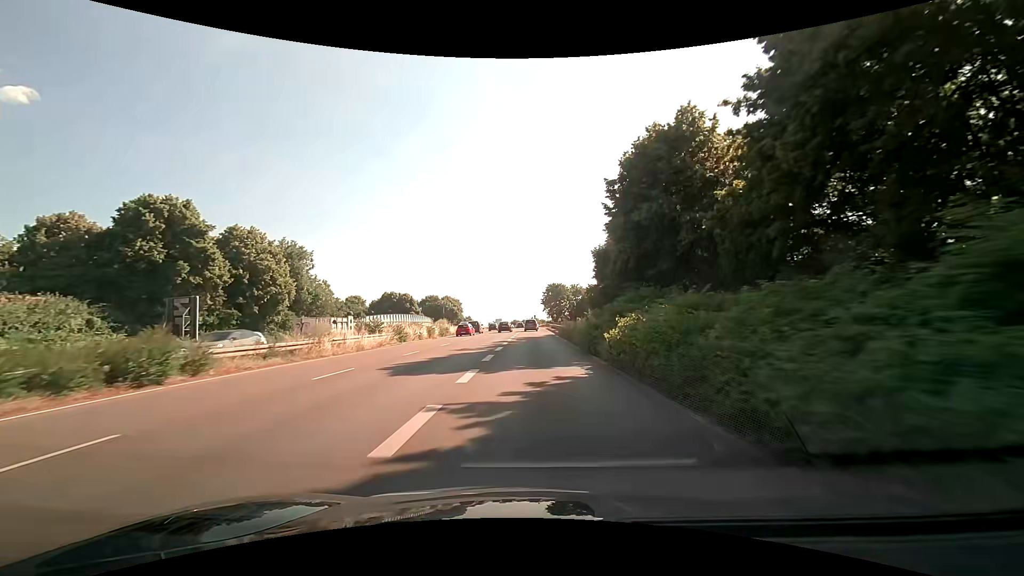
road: trunk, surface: asphalt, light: Day
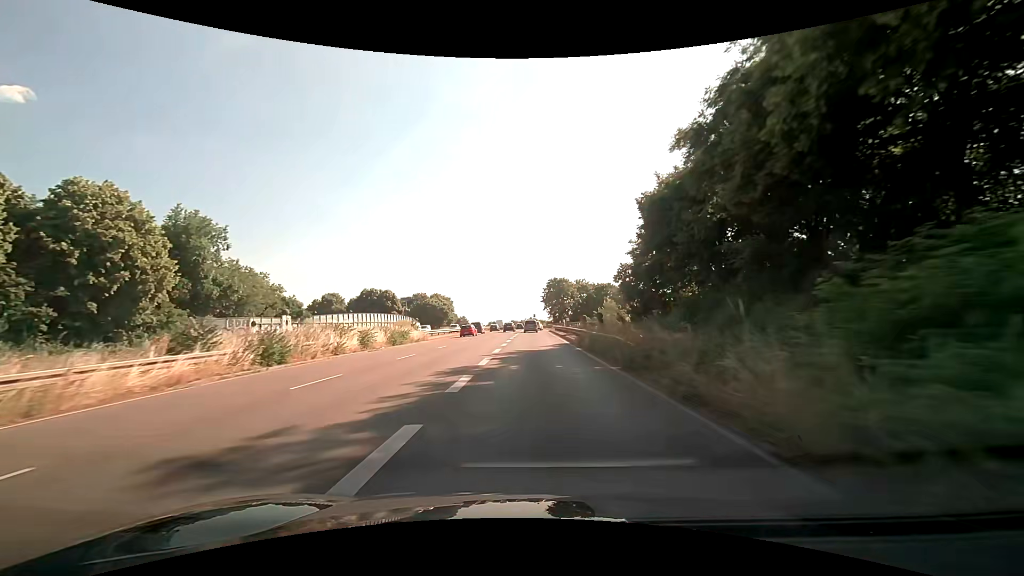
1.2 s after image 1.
(0.0, +19.3) m; 0°
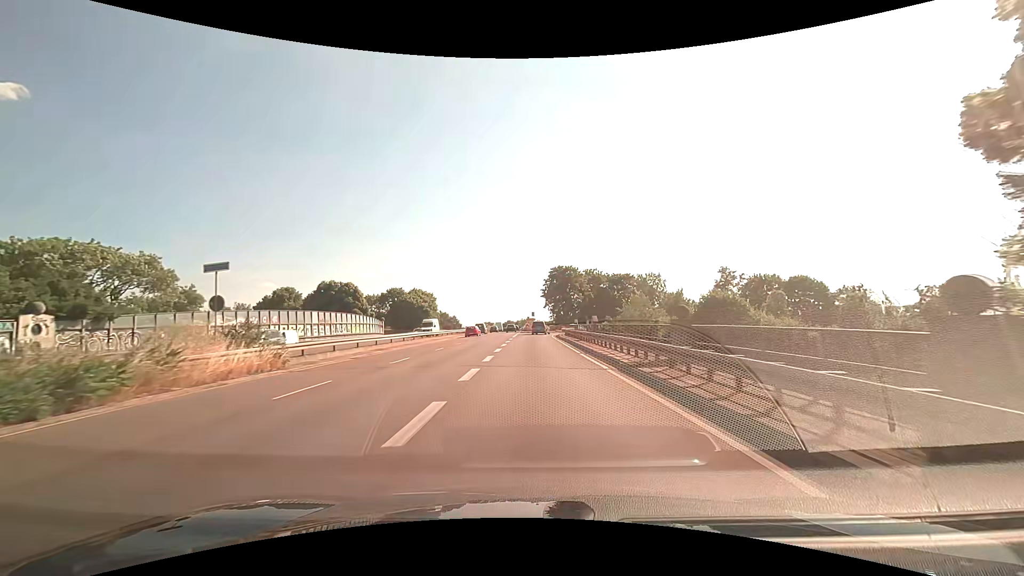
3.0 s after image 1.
(+0.1, +27.8) m; 0°
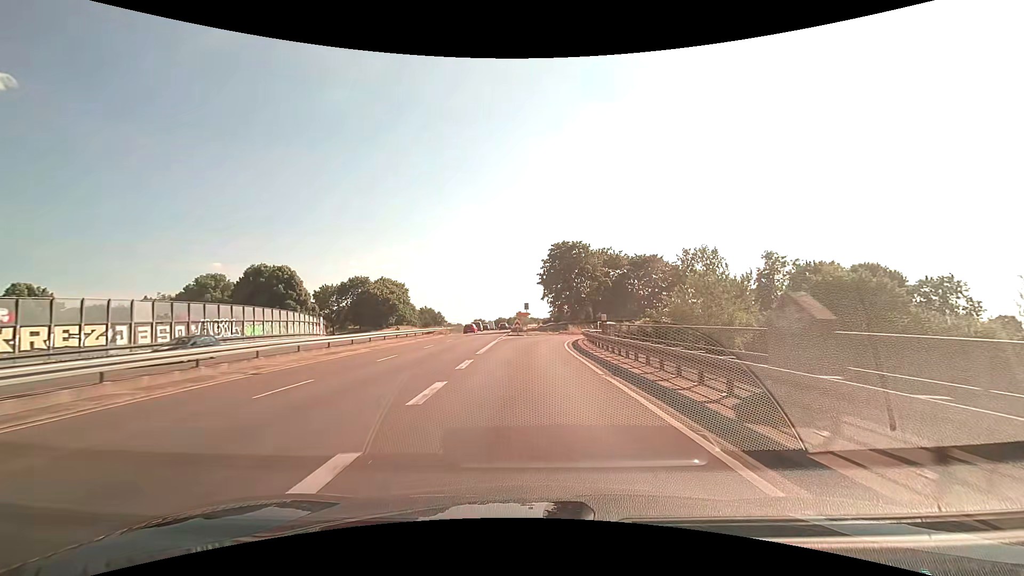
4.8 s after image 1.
(+0.2, +27.1) m; +1°
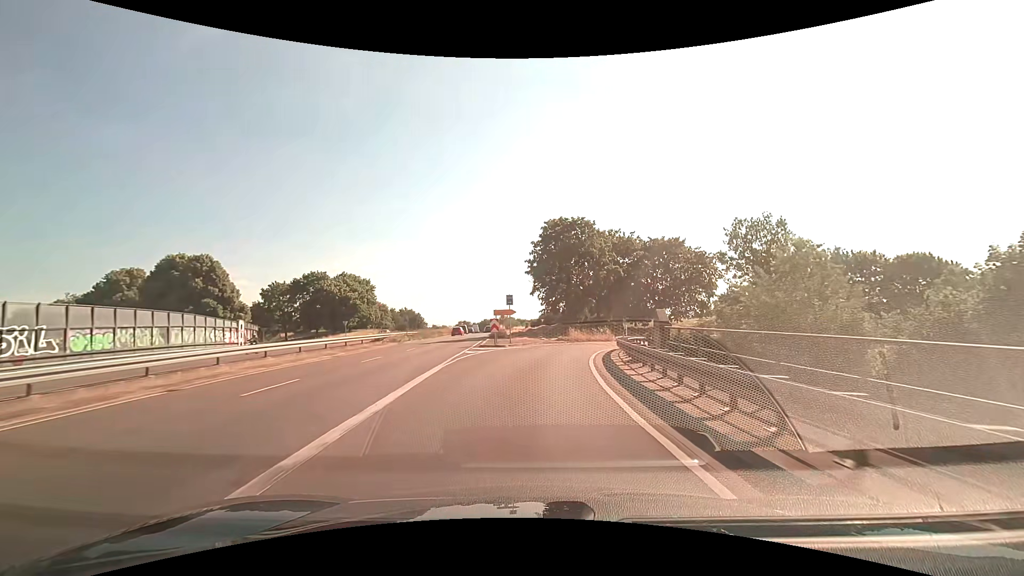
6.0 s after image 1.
(+0.1, +17.0) m; +1°
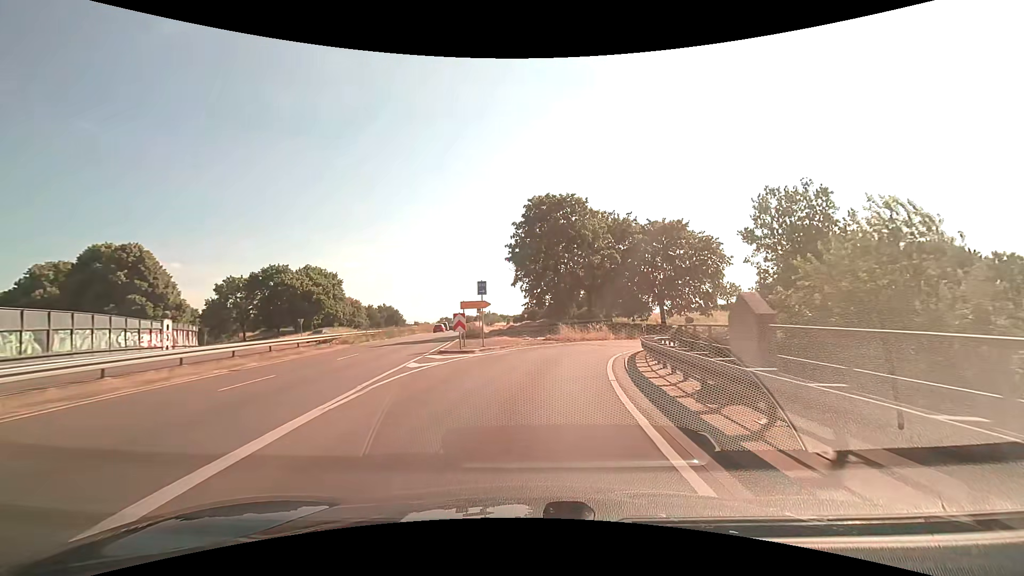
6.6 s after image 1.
(+0.1, +8.0) m; +2°
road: trunk_link
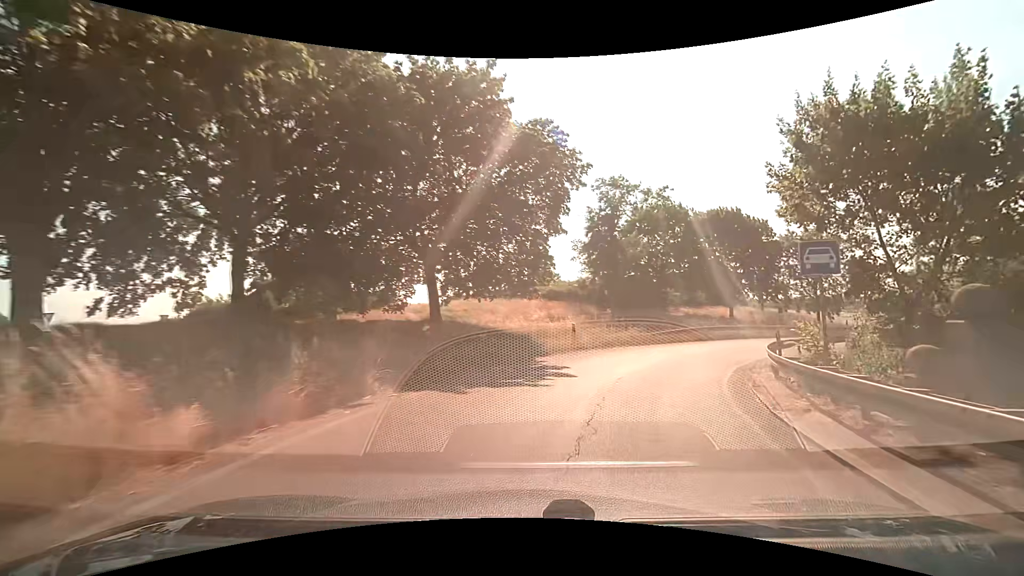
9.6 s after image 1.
(+6.0, +32.6) m; +29°
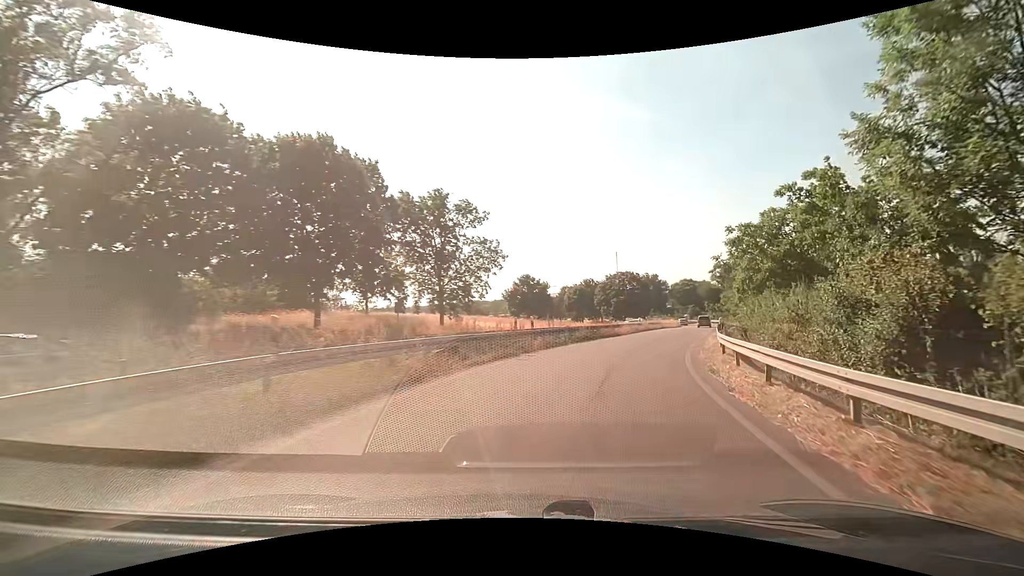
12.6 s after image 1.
(+11.0, +27.9) m; +42°
